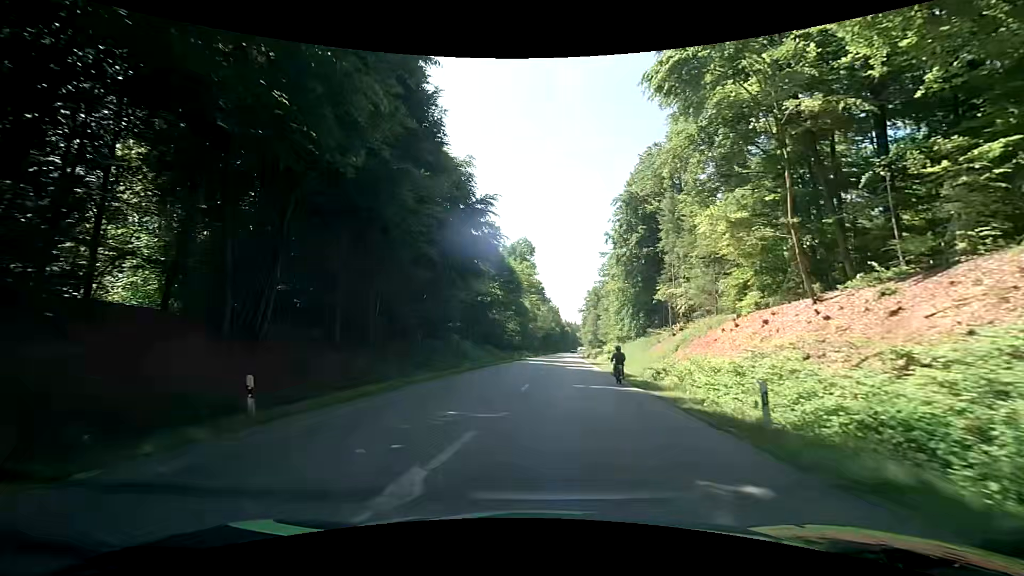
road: secondary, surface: asphalt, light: Day
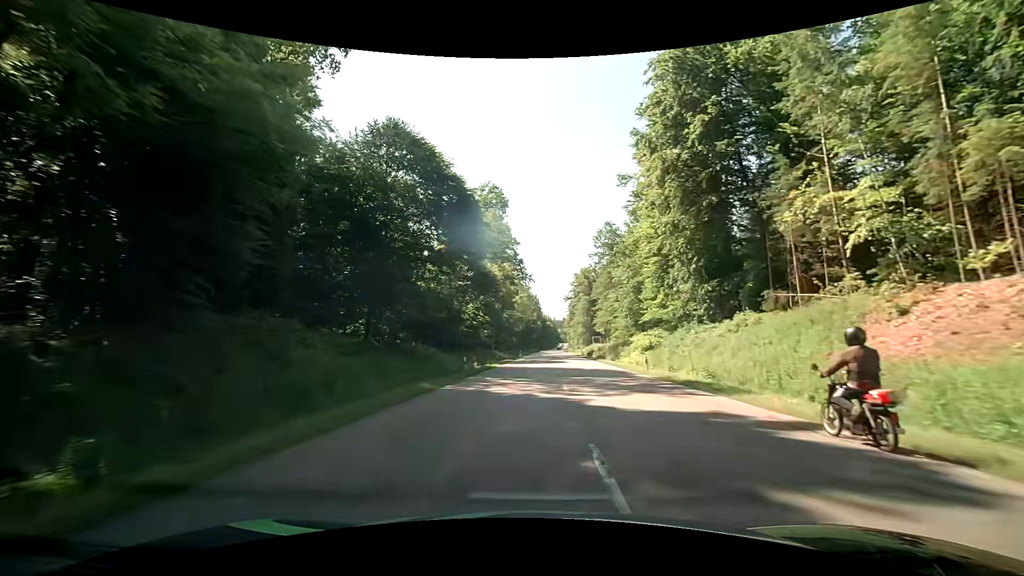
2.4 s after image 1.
(-0.1, +38.4) m; +2°
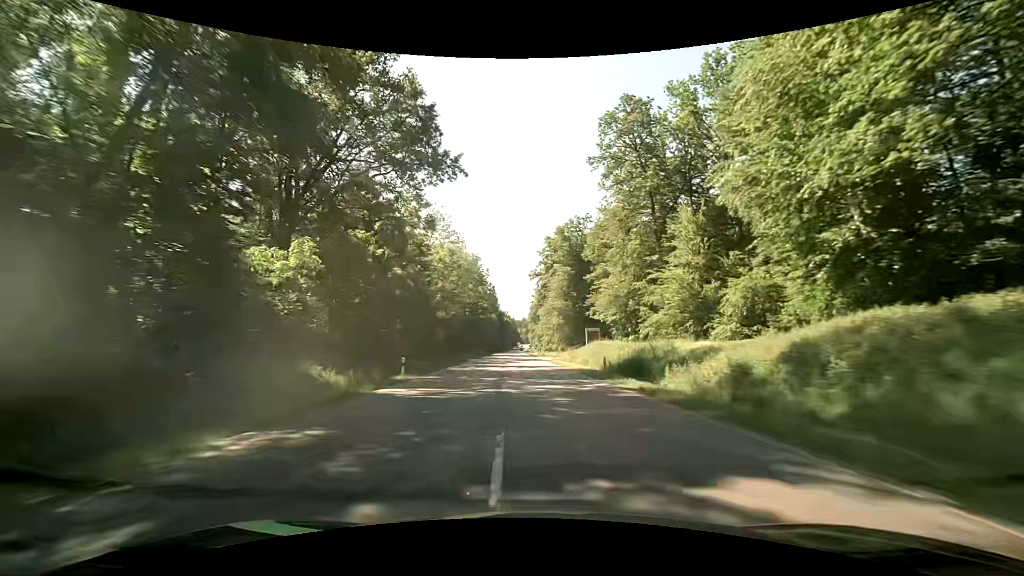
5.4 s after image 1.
(+2.0, +58.4) m; +5°
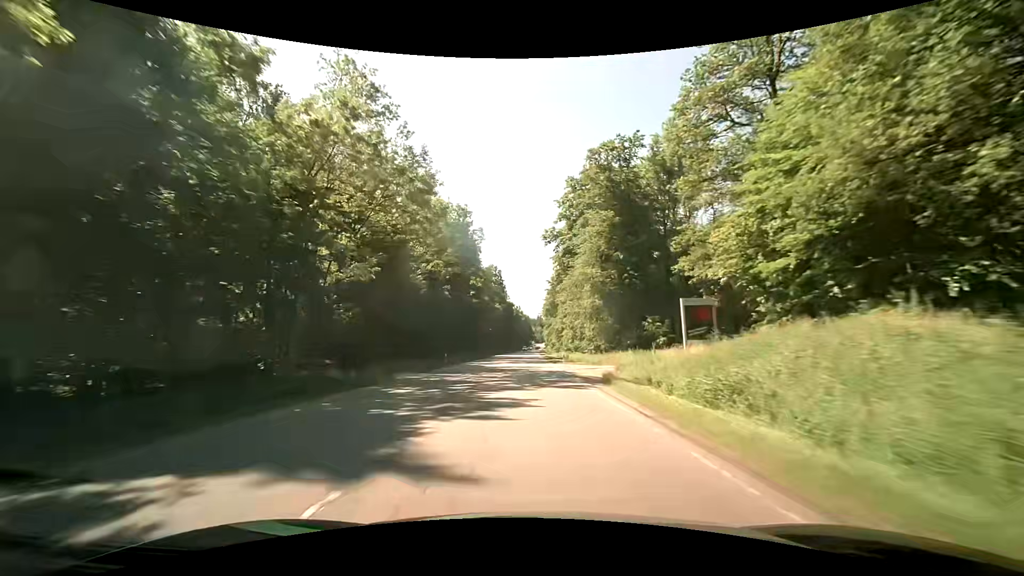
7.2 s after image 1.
(-0.2, +38.1) m; -1°
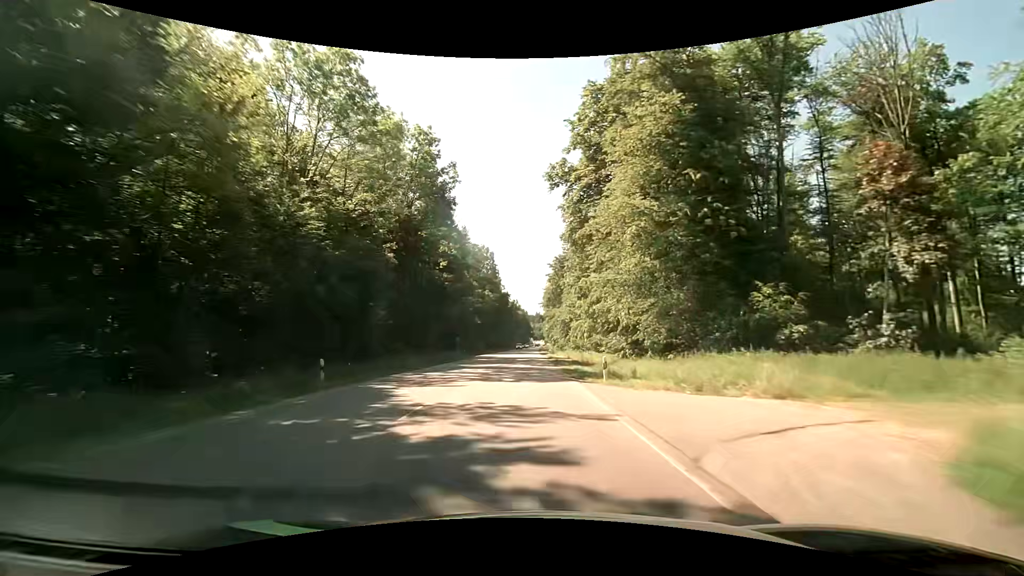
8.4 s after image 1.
(-0.1, +25.7) m; 0°
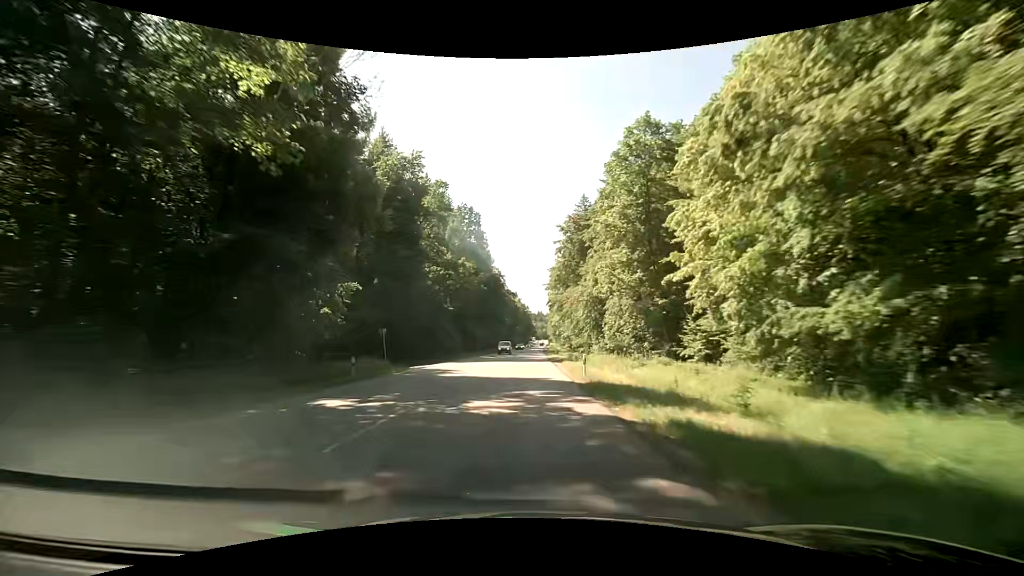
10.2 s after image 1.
(+0.1, +38.9) m; 0°
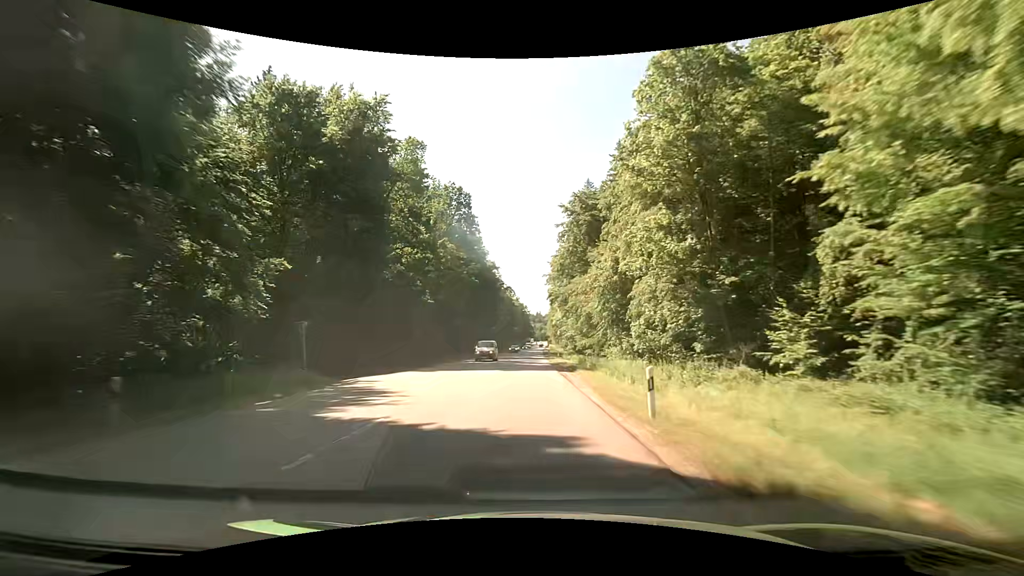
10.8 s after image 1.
(0.0, +12.9) m; +1°
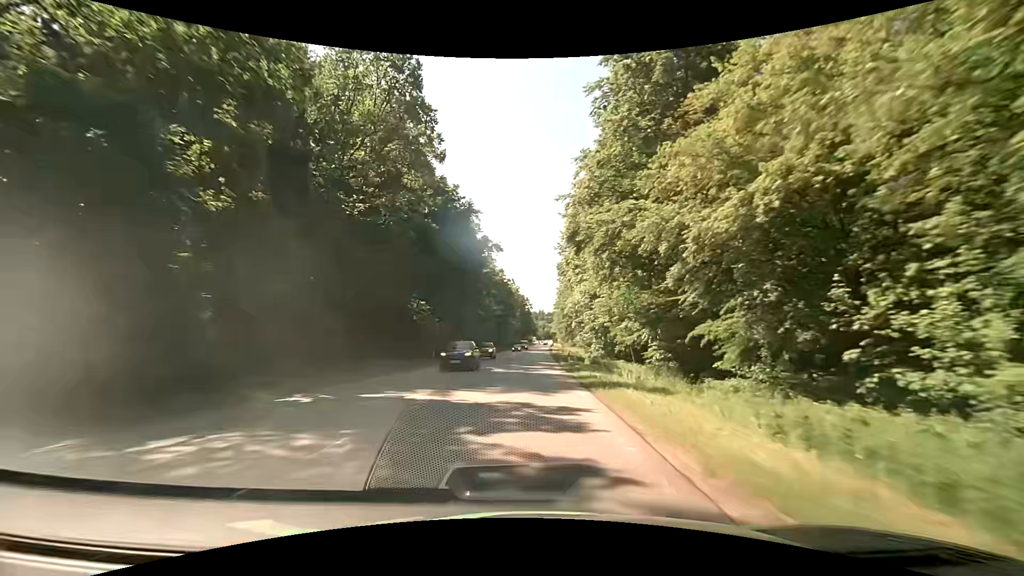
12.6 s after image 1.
(-0.3, +38.3) m; -1°
(0, +10) (0, +20) (0, +30) (0, +40) (0, +50) (+1, +60) (+1, +70) (+1, +80) (+1, +90) (+2, +100) m
